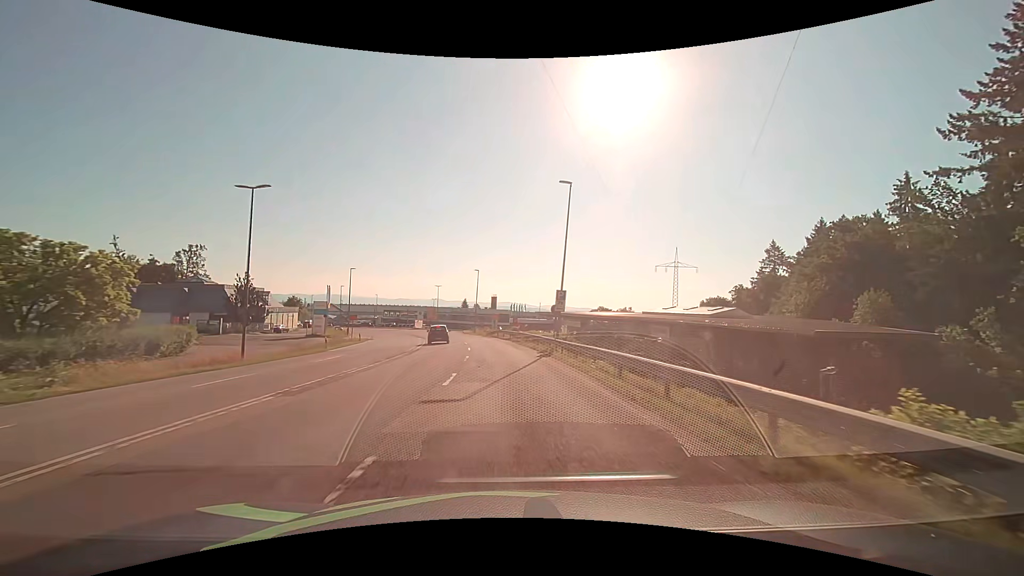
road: secondary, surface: asphalt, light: Day
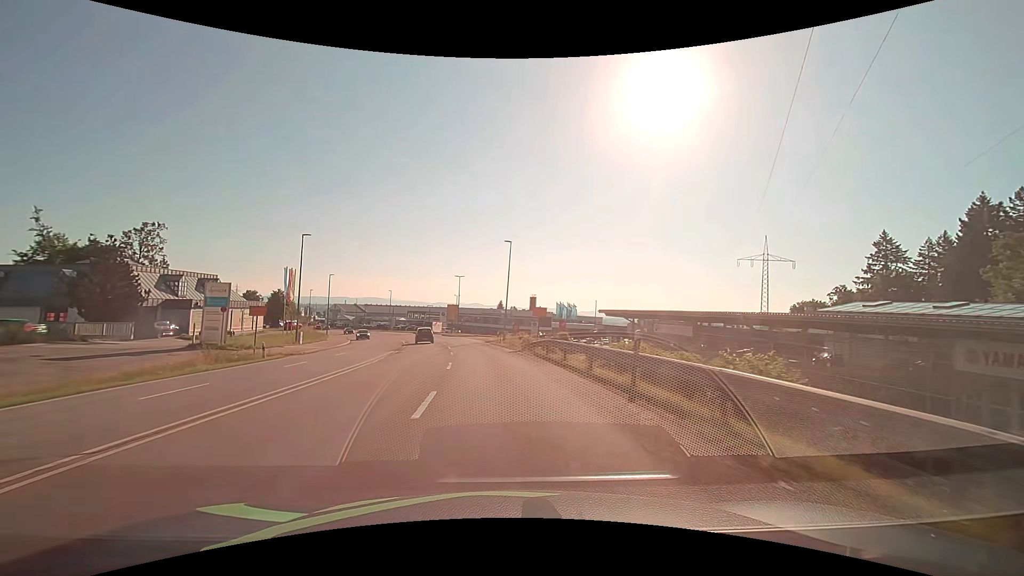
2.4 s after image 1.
(-0.9, +30.6) m; -4°
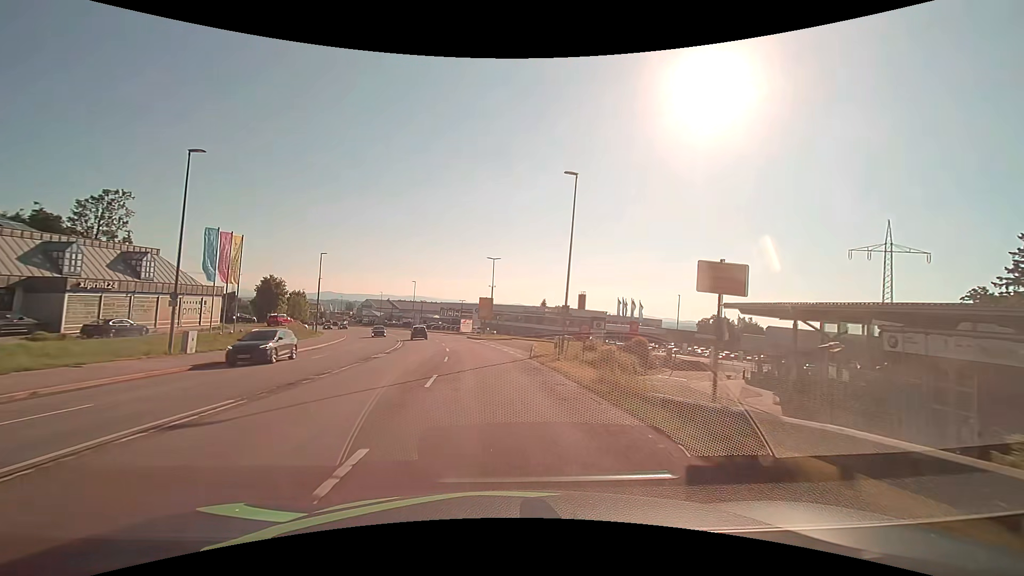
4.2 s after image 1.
(-1.0, +23.0) m; -5°
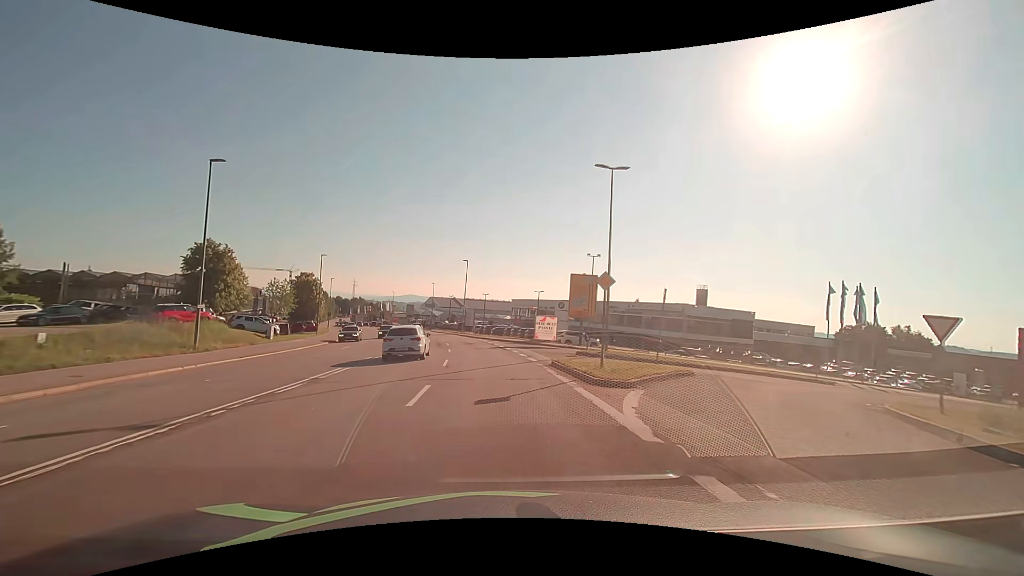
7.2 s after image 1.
(-2.9, +38.3) m; -9°
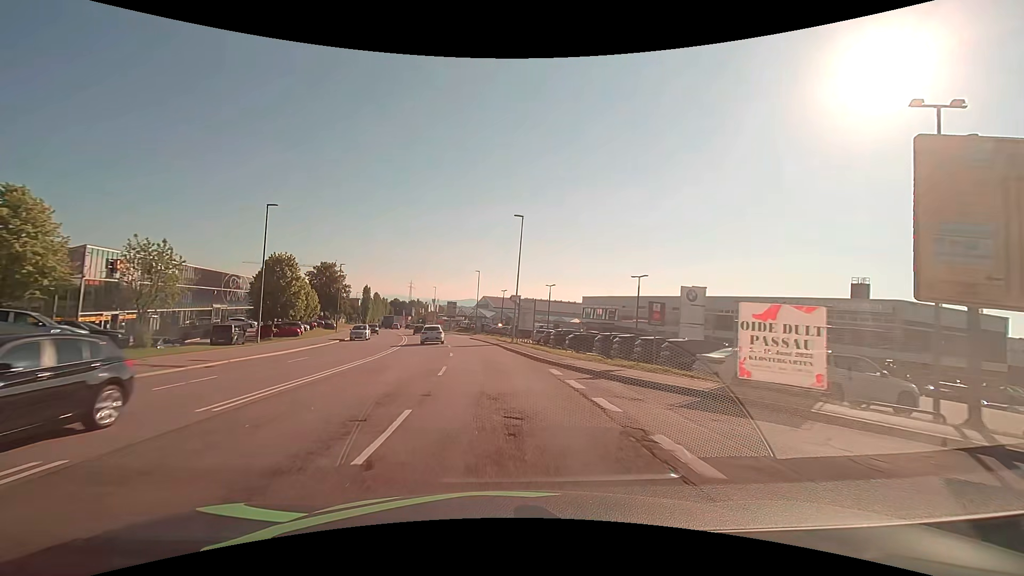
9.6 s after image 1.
(-1.7, +30.5) m; -7°
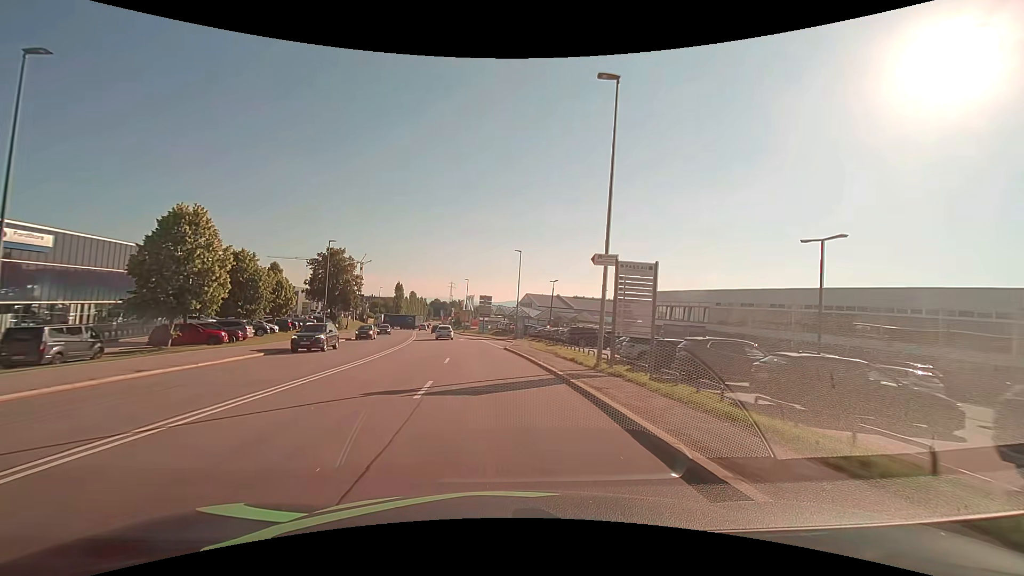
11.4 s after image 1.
(-1.0, +22.8) m; -5°
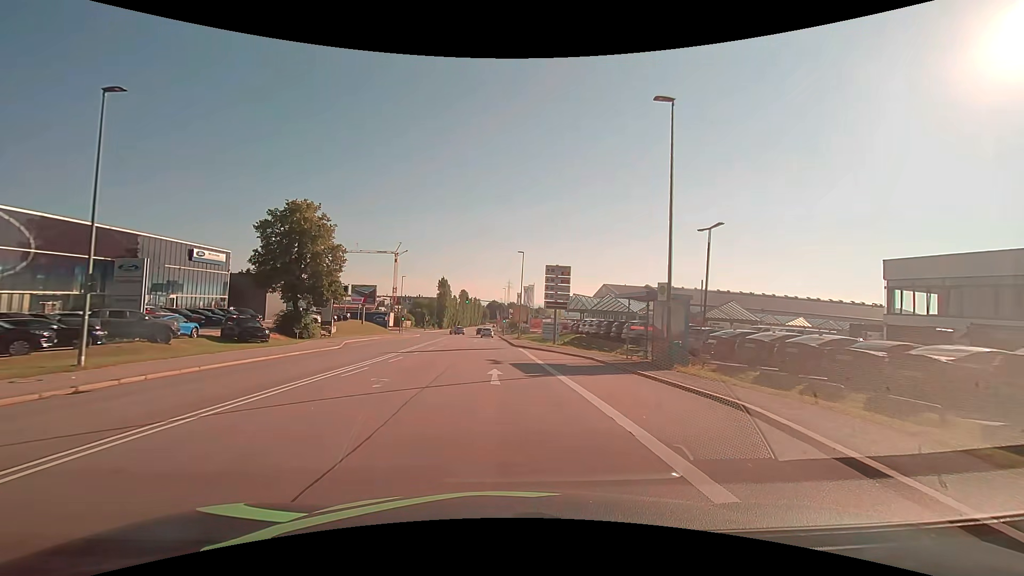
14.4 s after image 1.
(-2.4, +38.1) m; -7°
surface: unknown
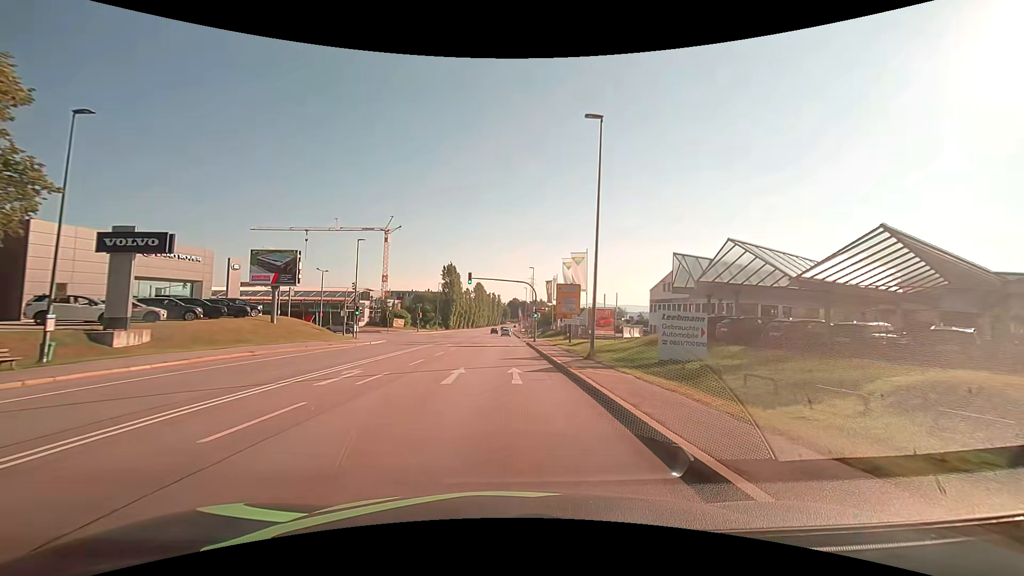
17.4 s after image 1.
(-1.1, +38.3) m; -2°
(0, +10) (0, +20) (0, +30) (0, +40) (0, +50) (0, +60) (-1, +70) (-1, +80) (-1, +90) (-1, +100) m
